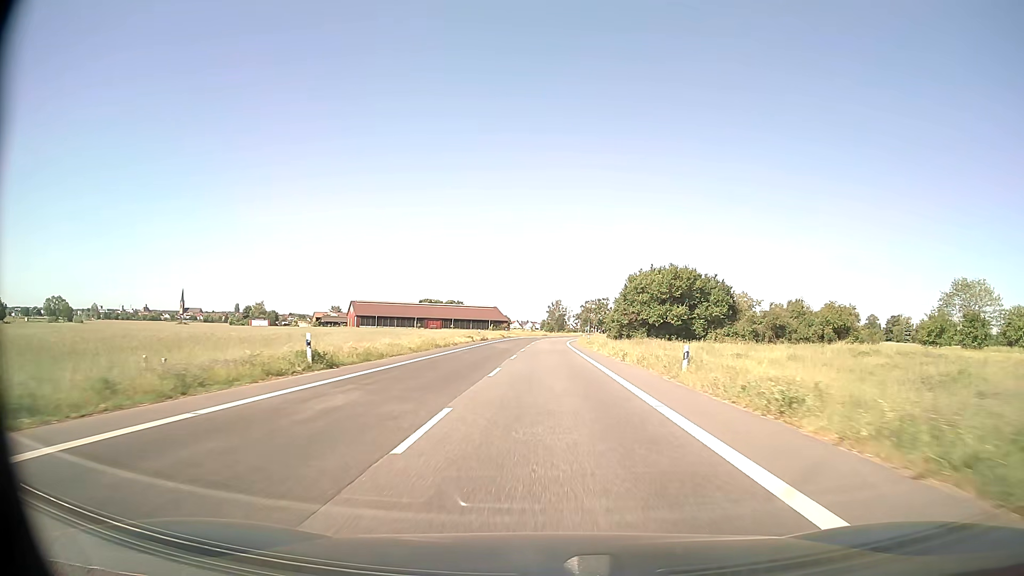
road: secondary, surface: asphalt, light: Day
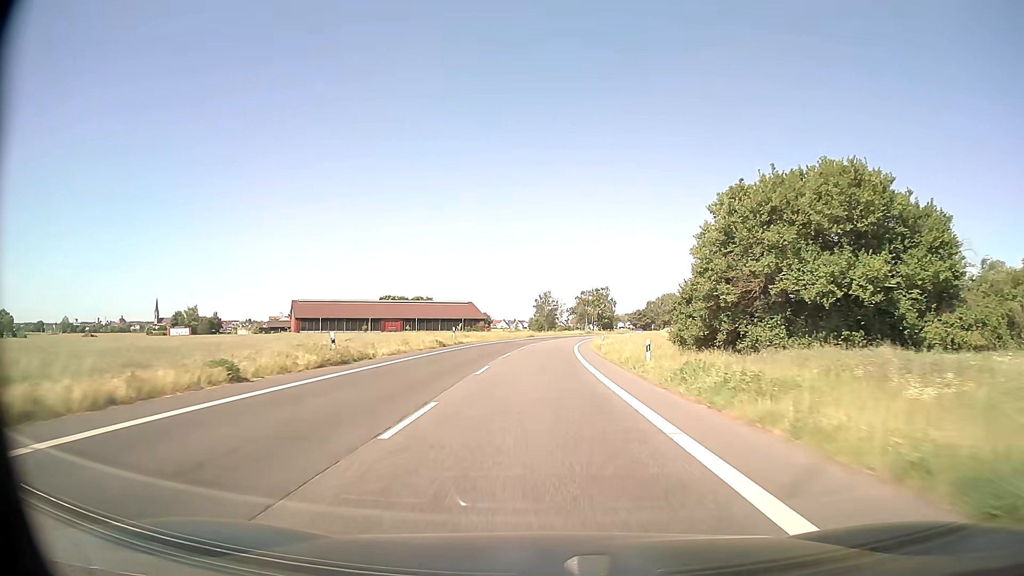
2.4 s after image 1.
(+0.5, +46.9) m; +1°
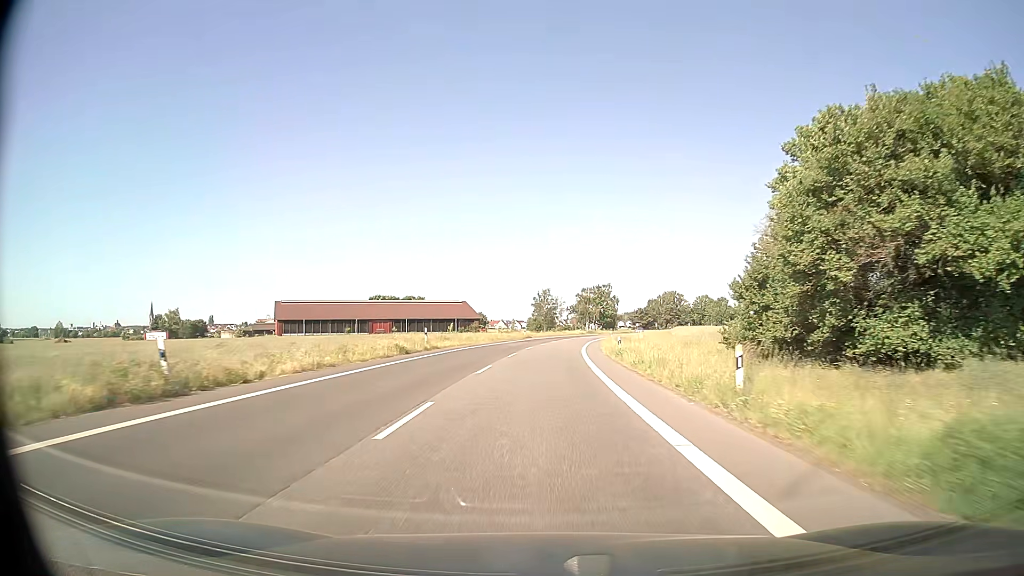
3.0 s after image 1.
(0.0, +11.8) m; 0°
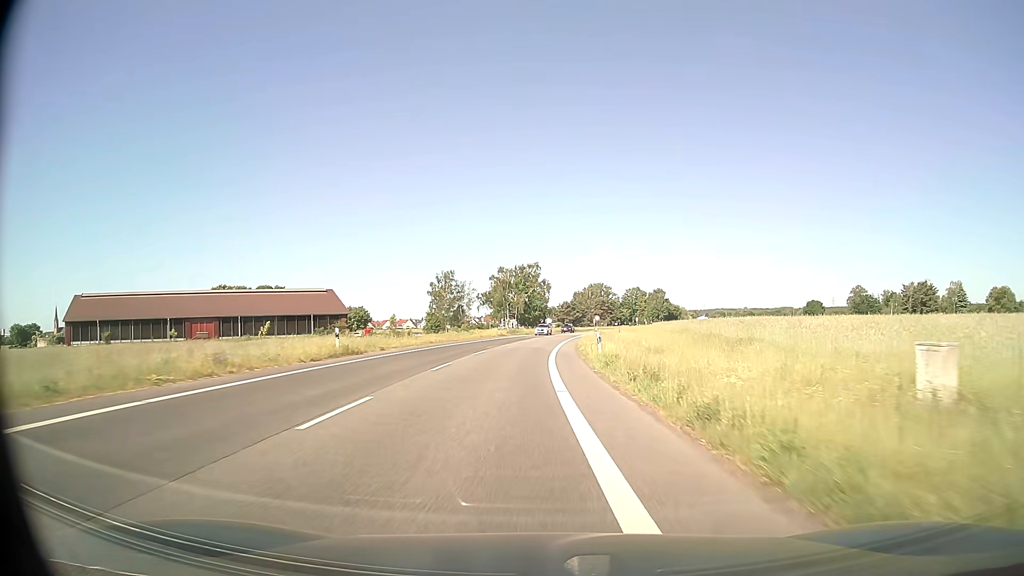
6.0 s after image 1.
(+2.5, +58.6) m; +7°
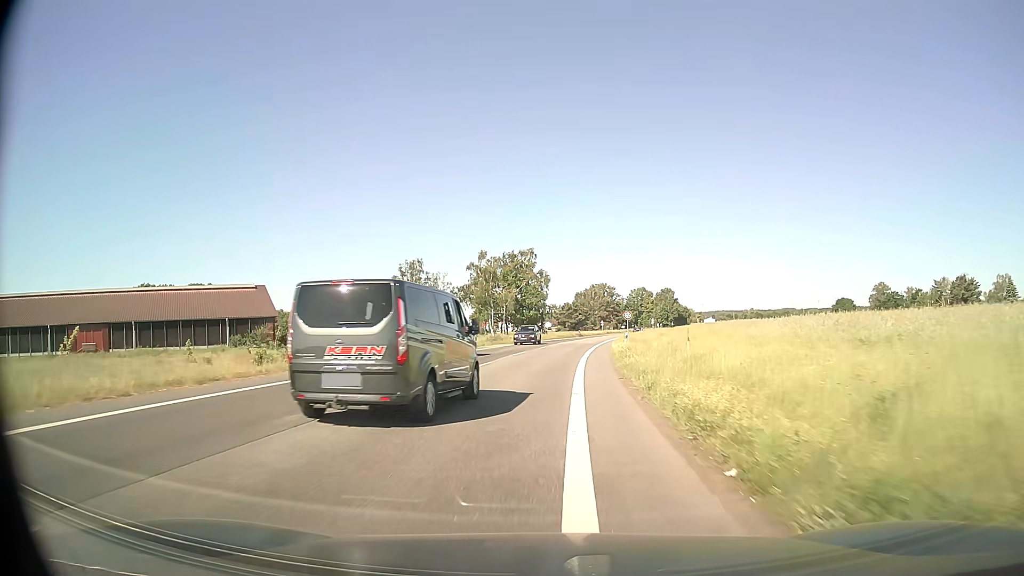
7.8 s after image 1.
(+0.4, +32.2) m; 0°
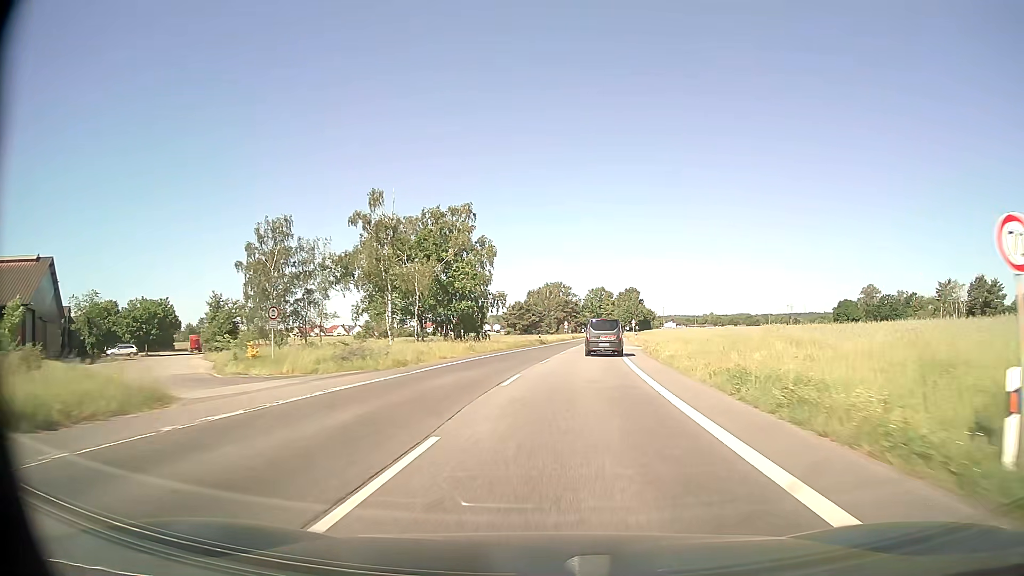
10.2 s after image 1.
(+0.6, +42.3) m; +4°
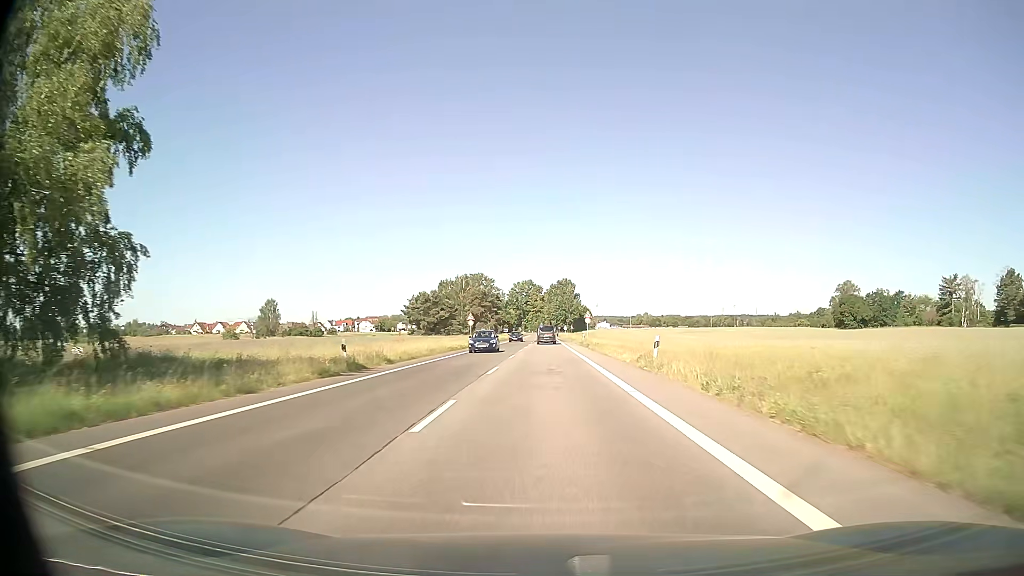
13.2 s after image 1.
(+4.0, +54.5) m; +6°
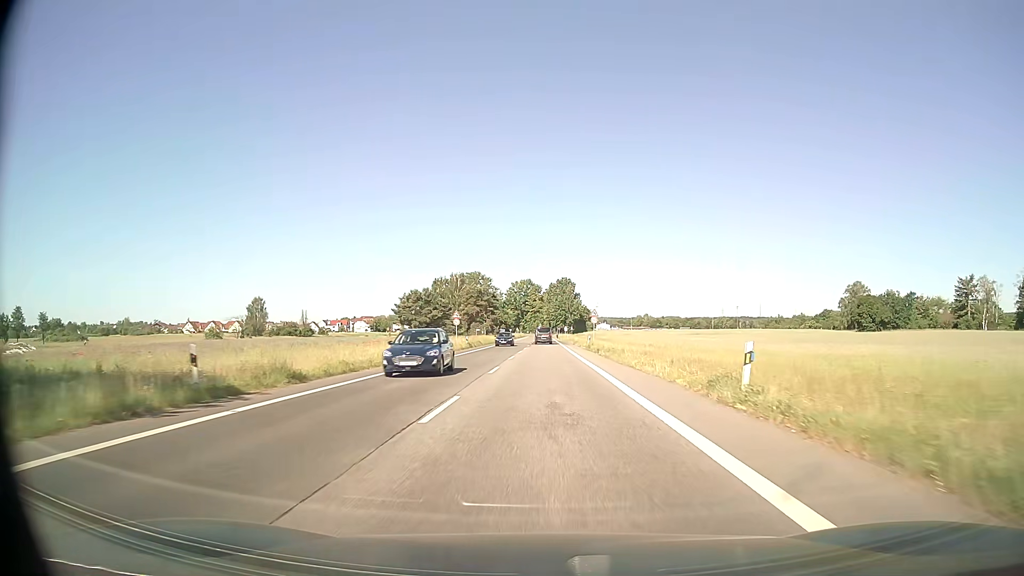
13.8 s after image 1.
(0.0, +11.1) m; 0°
(0, +10) (0, +20) (0, +30) (0, +40) (0, +50) (0, +60) (0, +70) (0, +80) (0, +90) (0, +100) m
